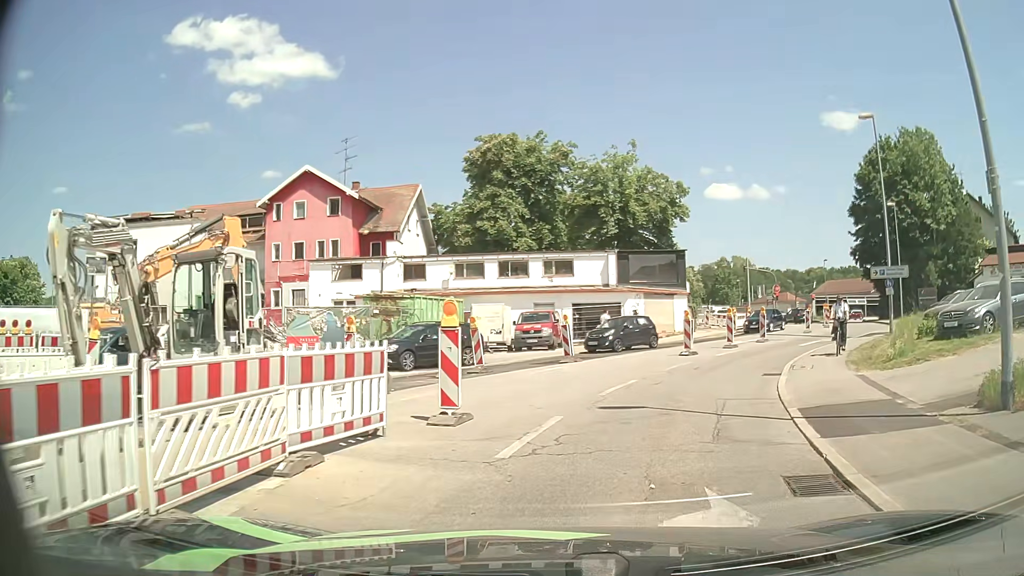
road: tertiary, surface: asphalt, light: Day
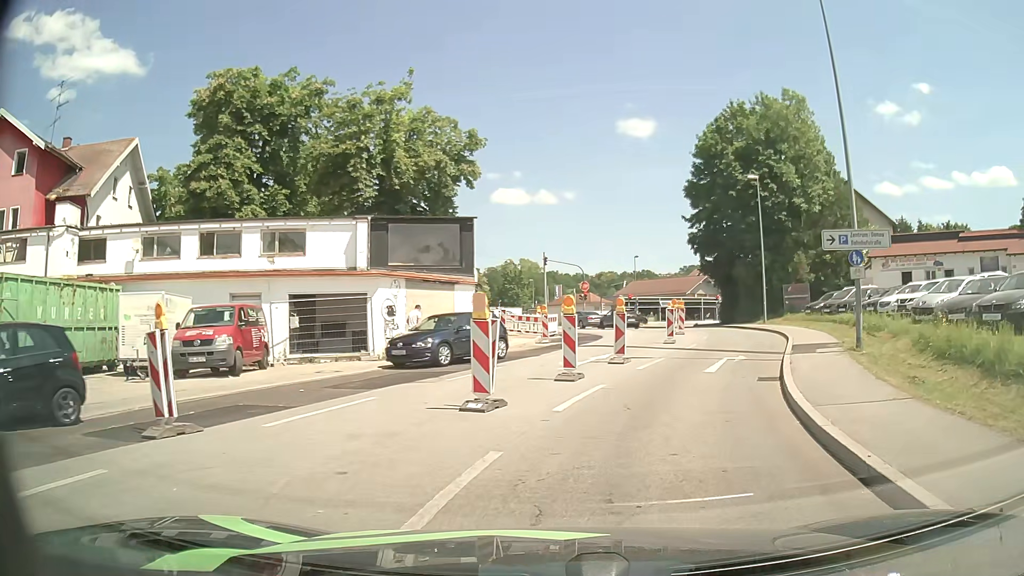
(+2.4, +14.4) m; +19°
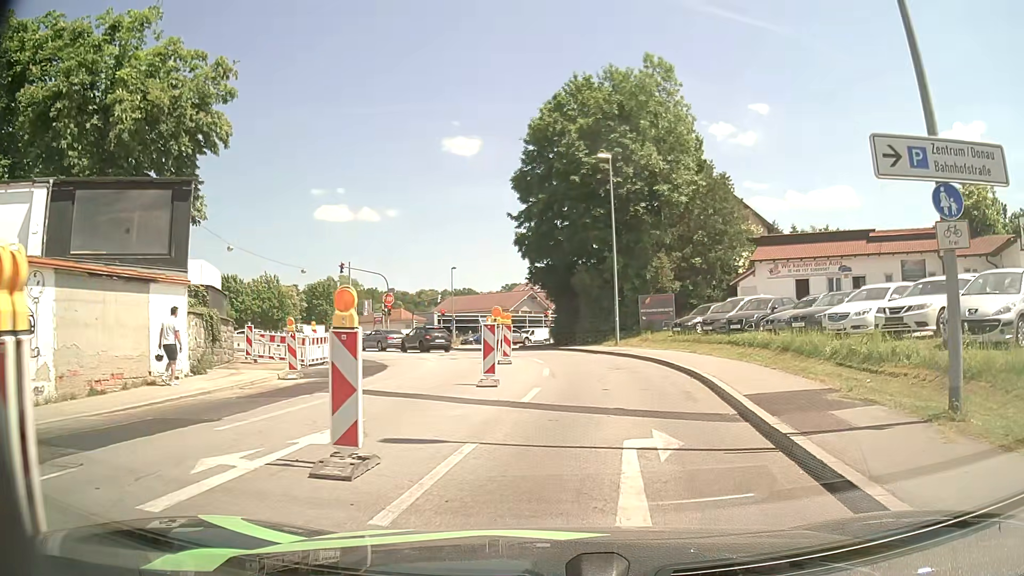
(+1.4, +10.9) m; +14°
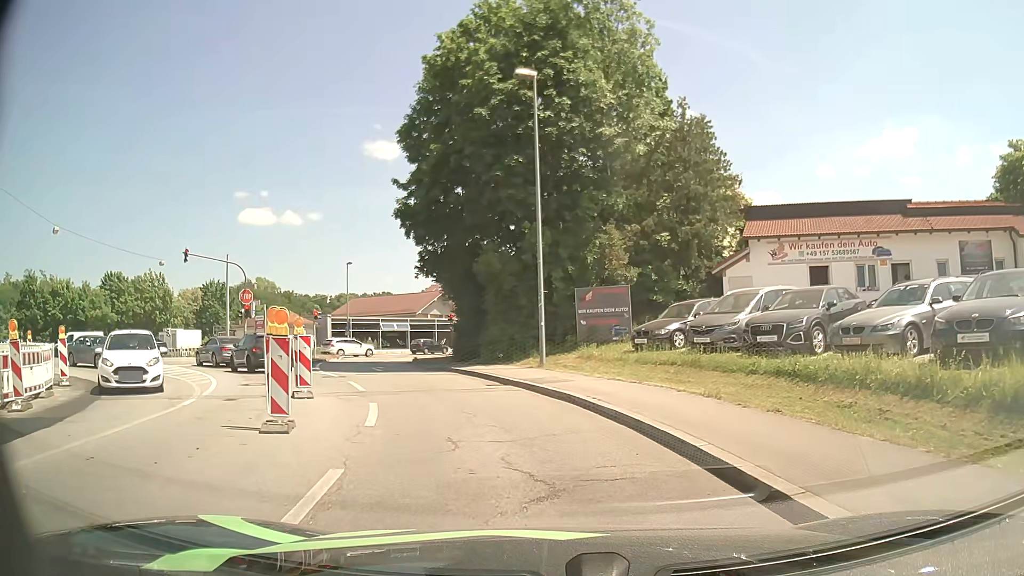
(+1.1, +13.0) m; +9°
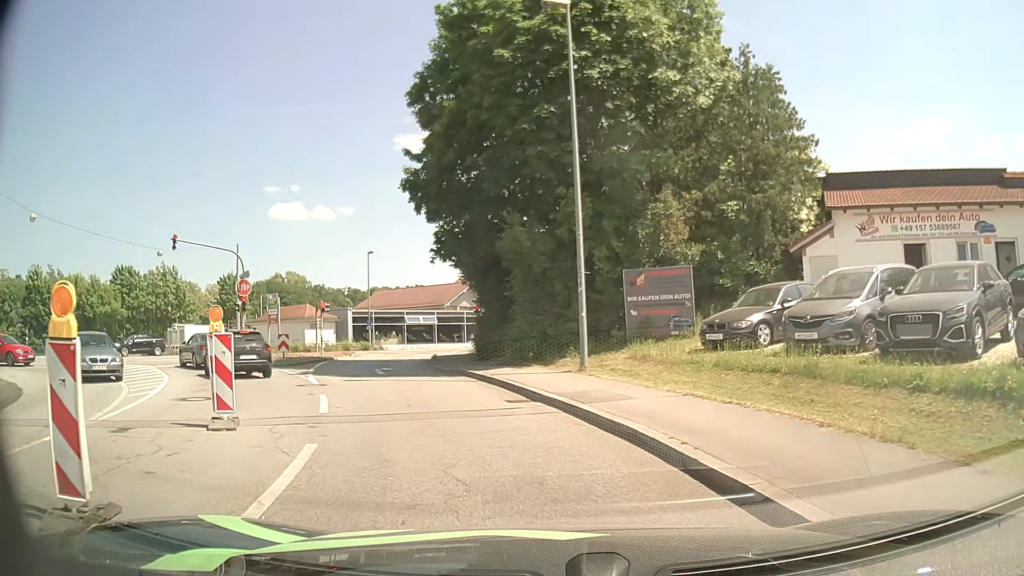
(-0.2, +5.0) m; -4°
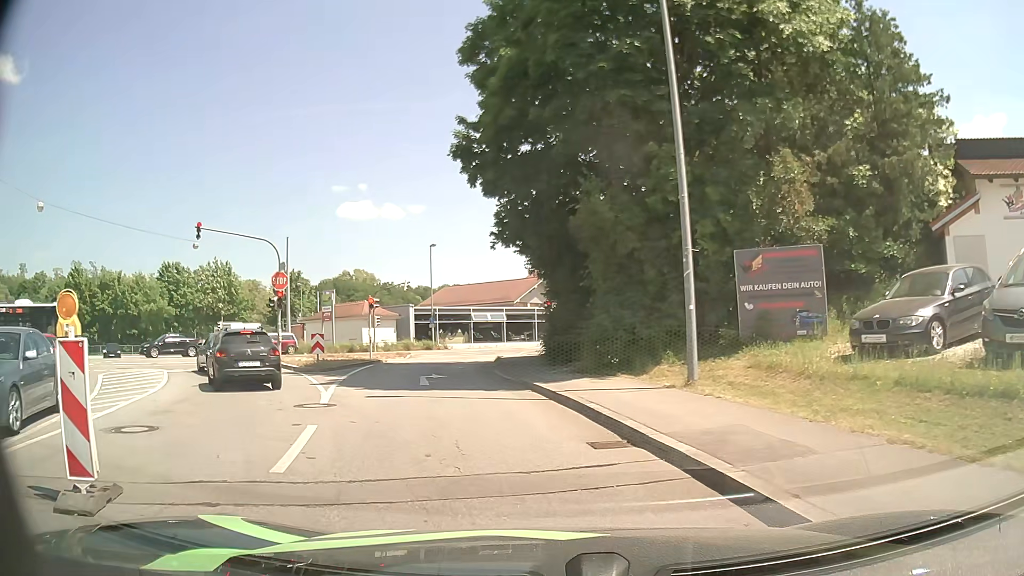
(-0.2, +4.6) m; -7°
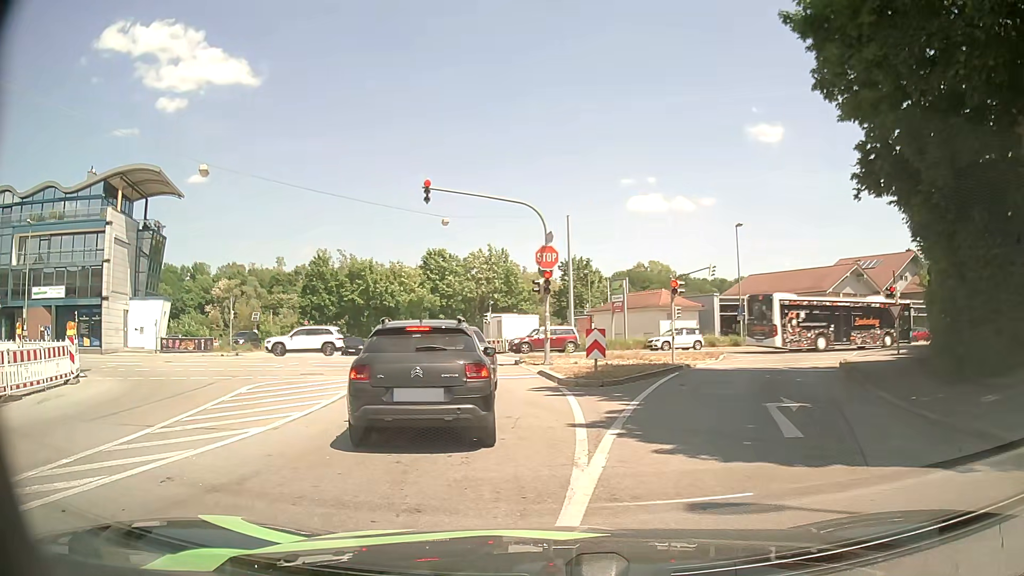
(-1.6, +8.4) m; -24°
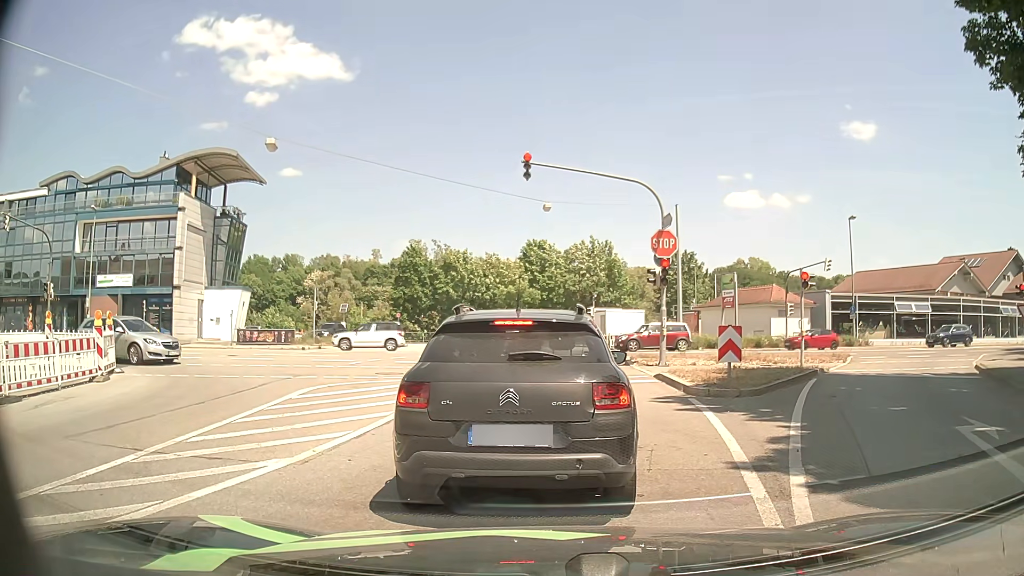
(-0.3, +2.9) m; -7°
